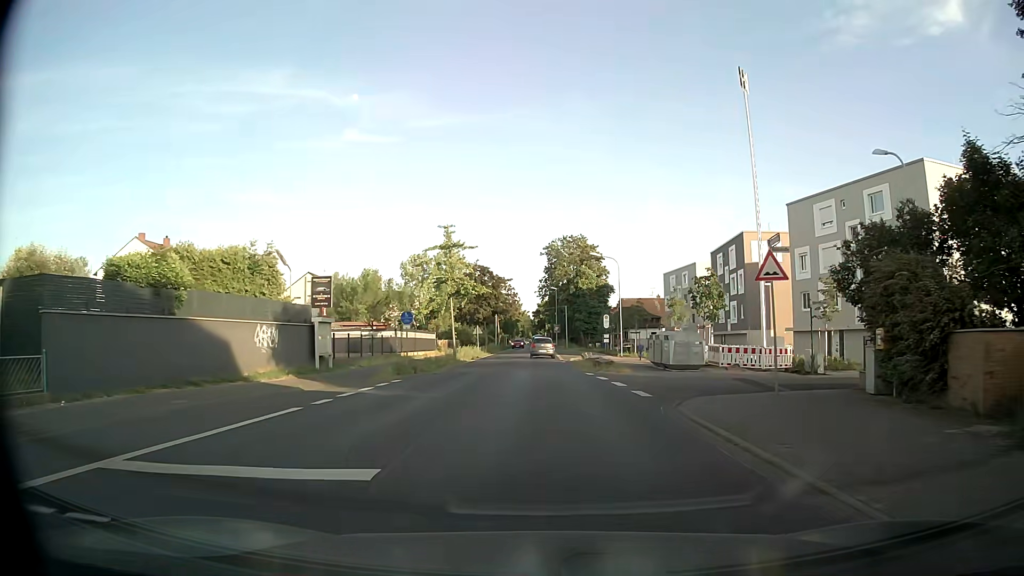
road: tertiary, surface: asphalt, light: Day
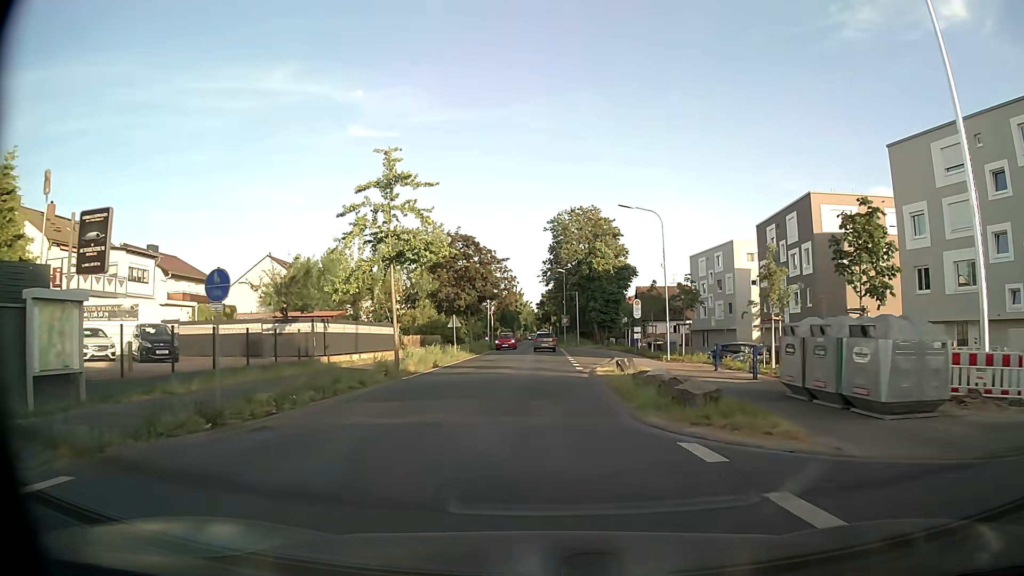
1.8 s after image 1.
(0.0, +18.2) m; -1°
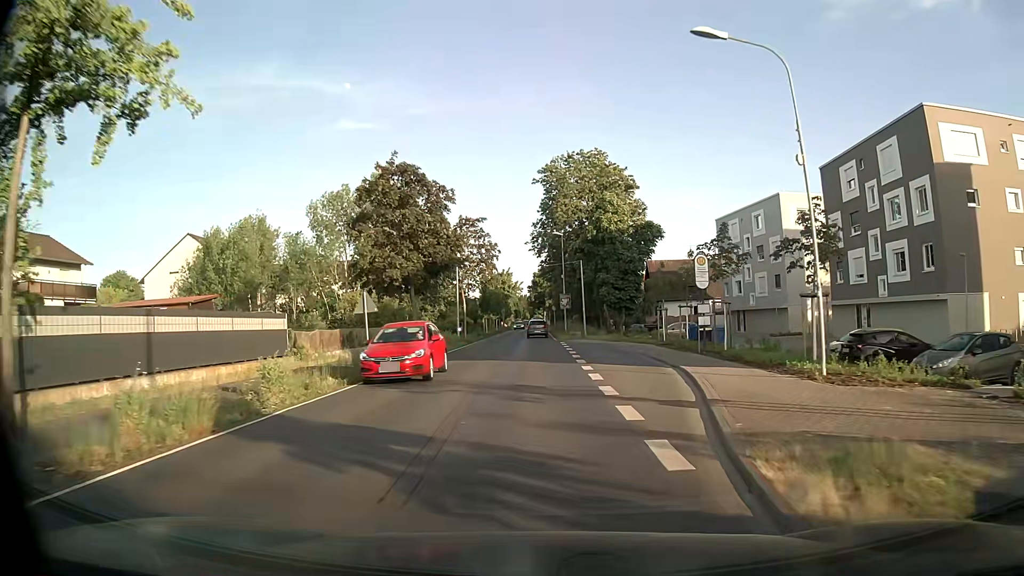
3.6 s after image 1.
(+0.2, +19.6) m; 0°
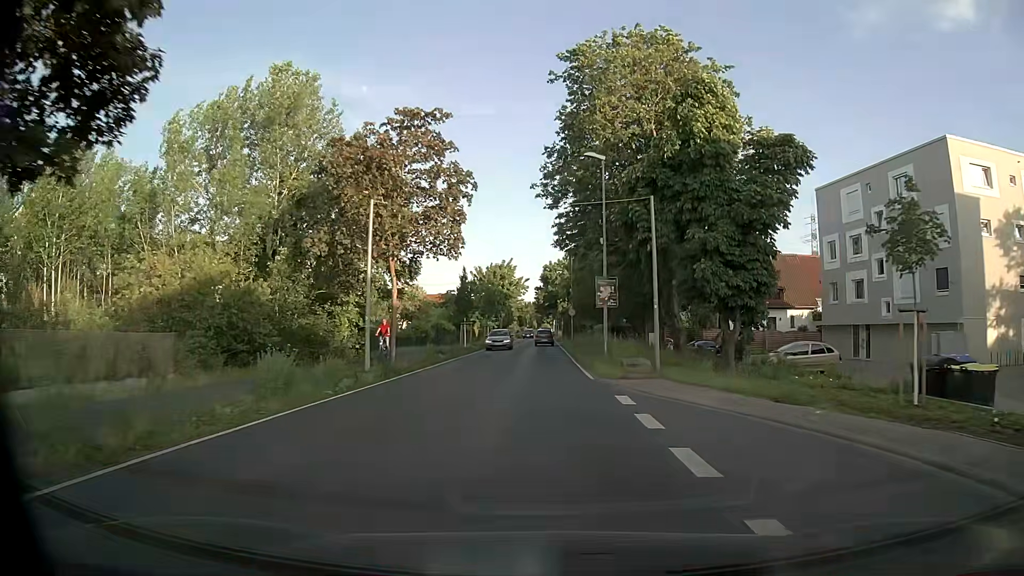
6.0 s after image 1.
(0.0, +27.2) m; 0°
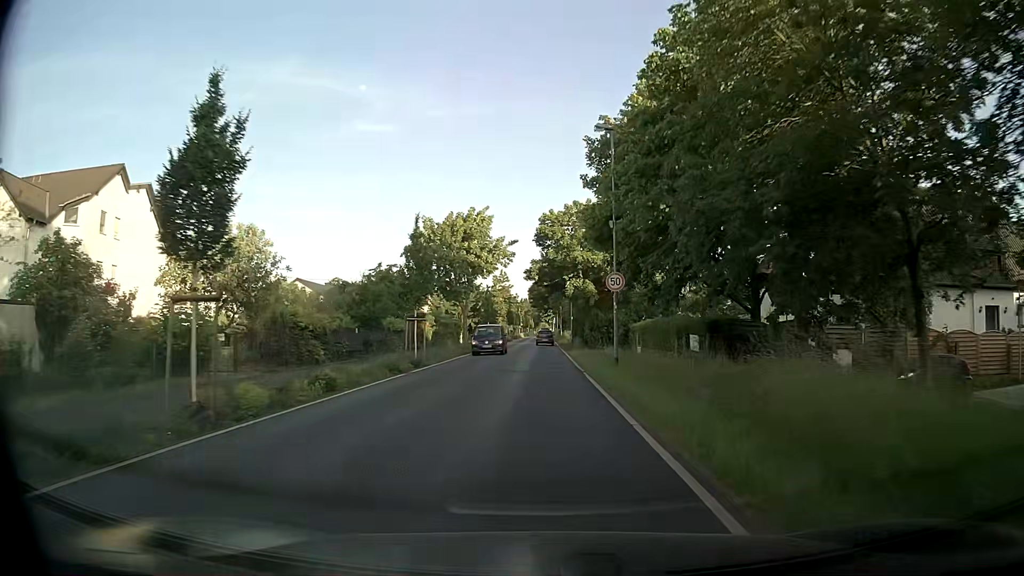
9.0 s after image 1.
(+0.1, +35.8) m; 0°
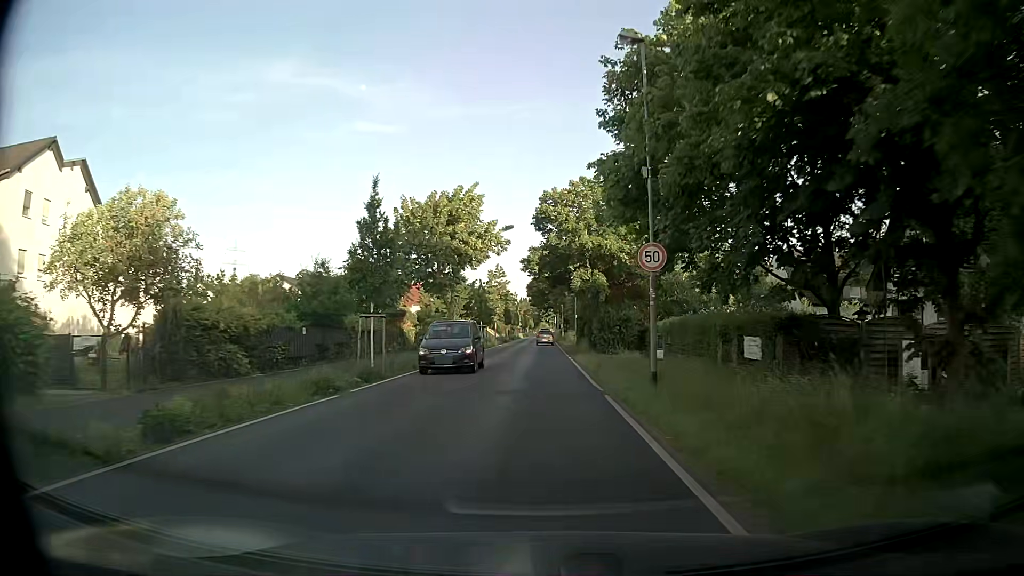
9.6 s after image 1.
(-0.1, +7.4) m; 0°
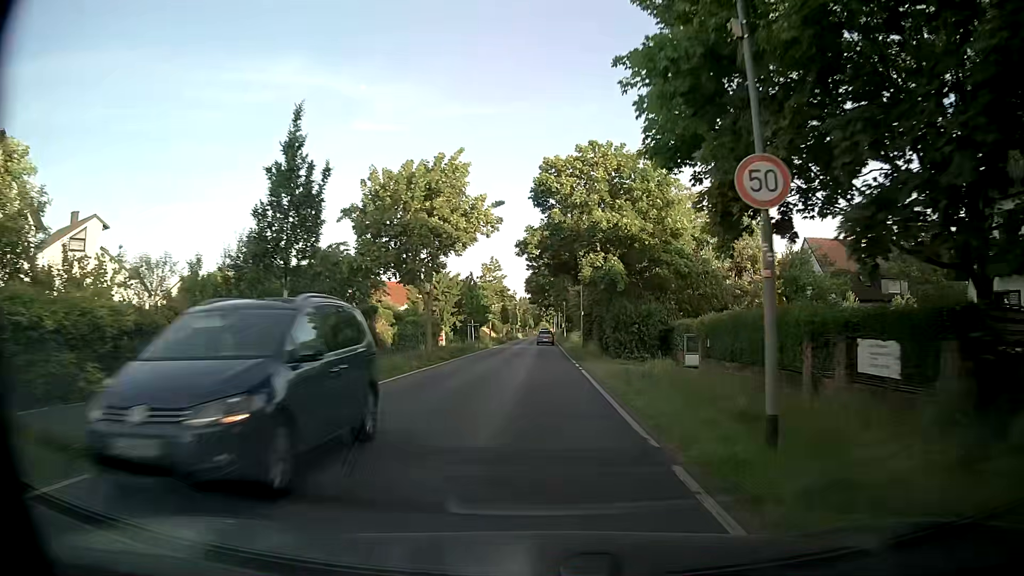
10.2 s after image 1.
(0.0, +7.5) m; -1°
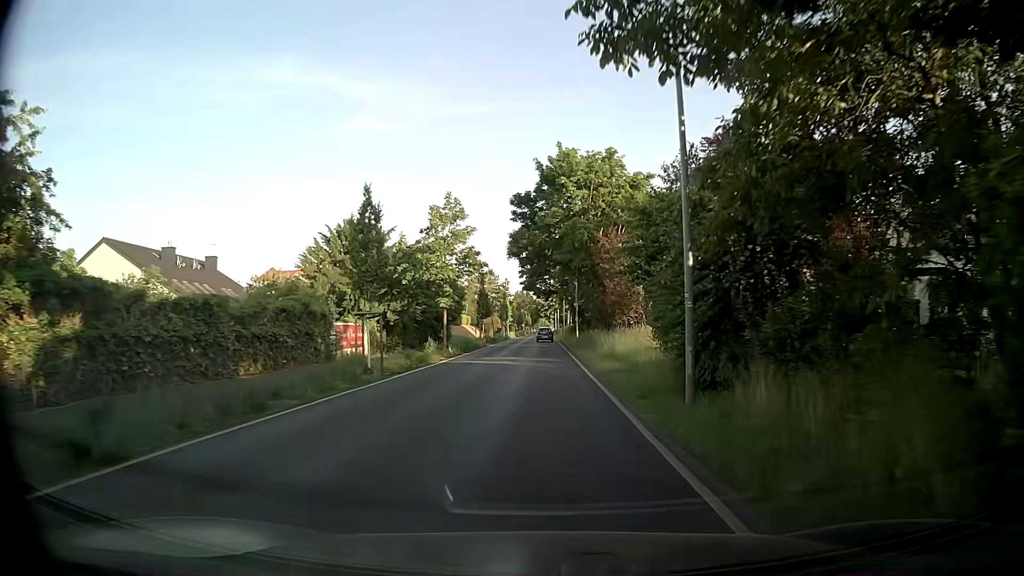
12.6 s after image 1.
(+0.3, +30.6) m; 0°
(0, +10) (0, +20) (0, +30) (0, +40) (0, +50) (0, +60) (0, +70) (0, +80) (0, +90) (0, +100) m
